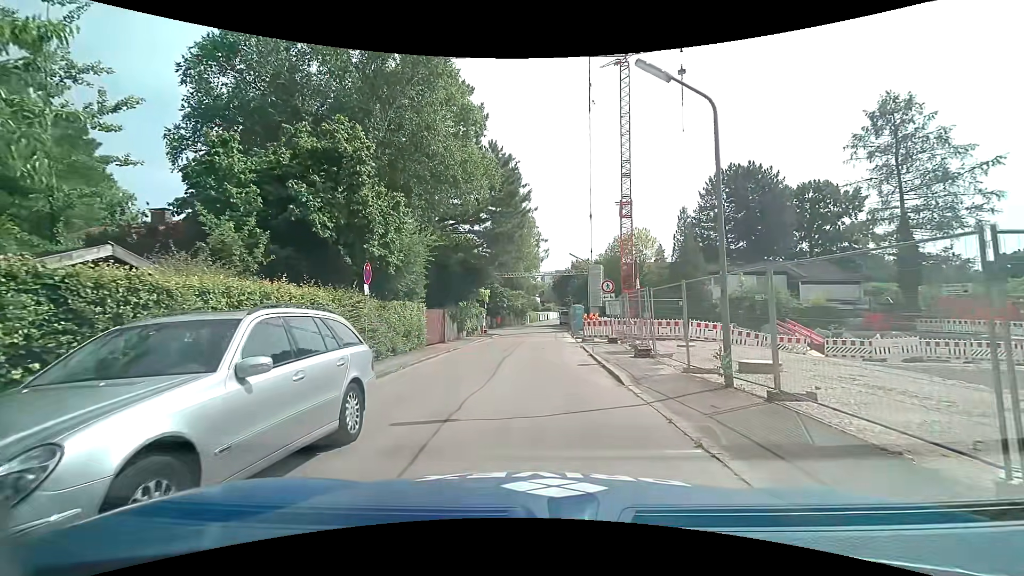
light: Day
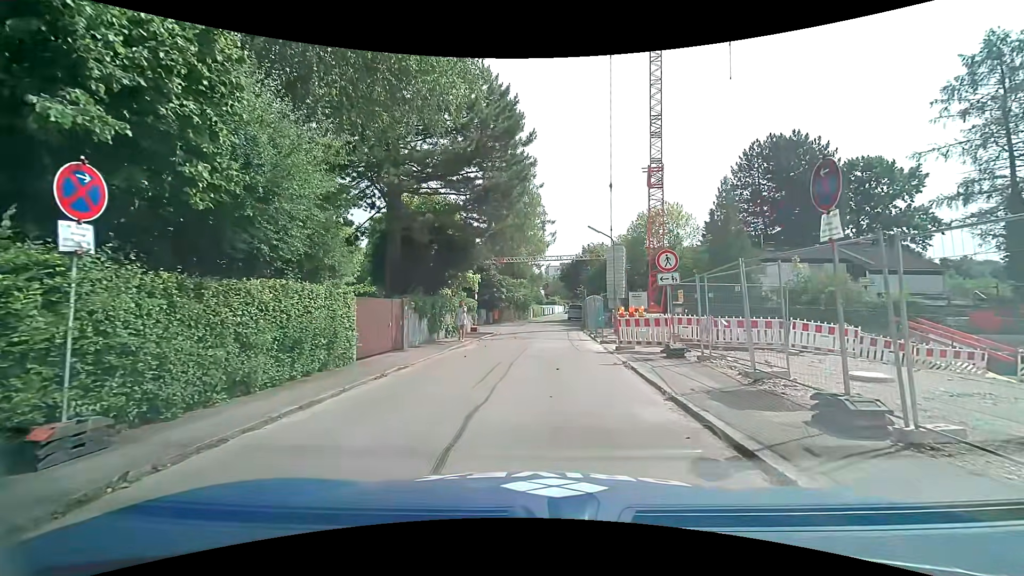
(0.0, +9.5) m; +1°
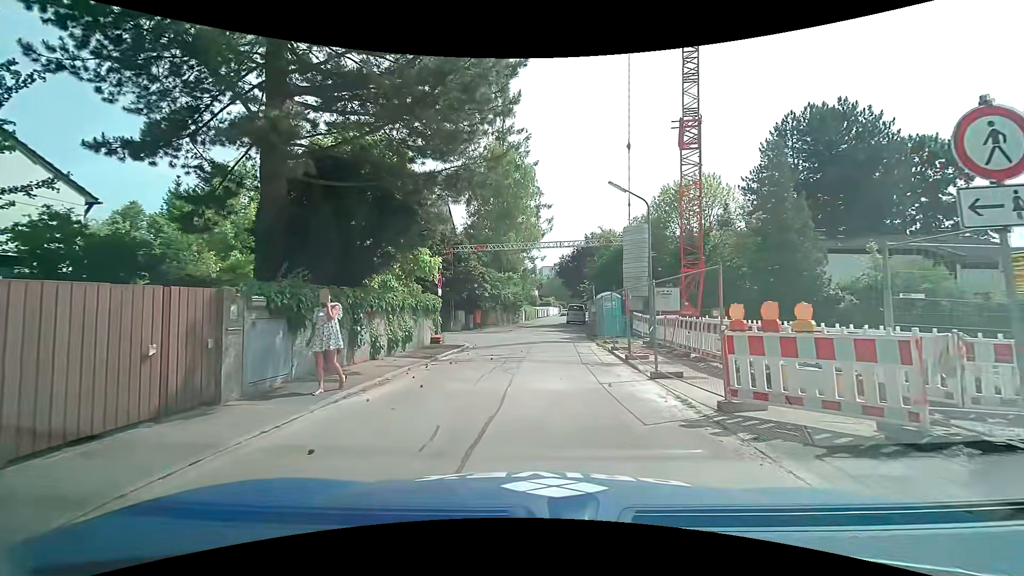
(0.0, +9.9) m; +1°
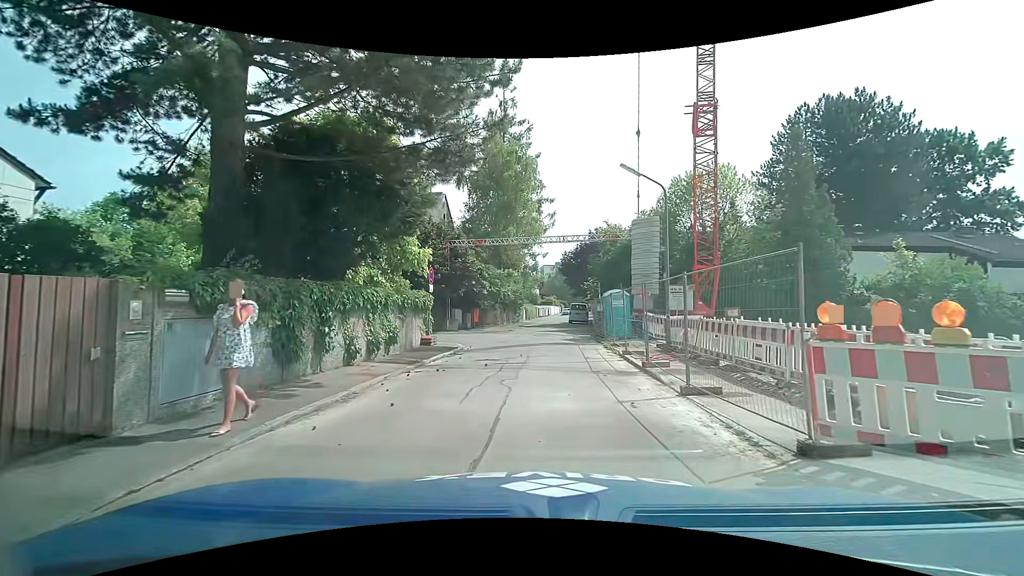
(0.0, +2.0) m; -1°
